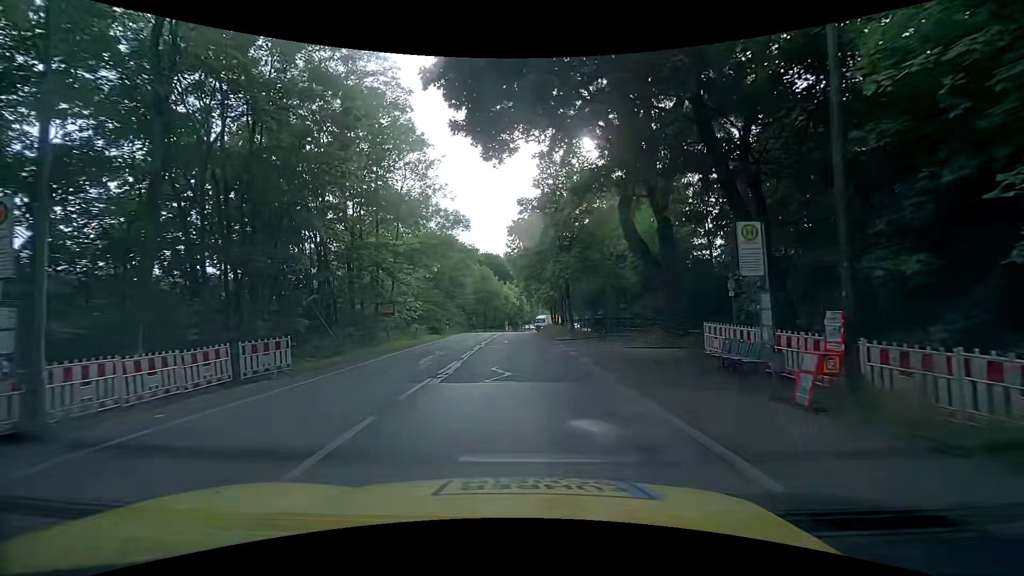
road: tertiary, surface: asphalt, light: Day
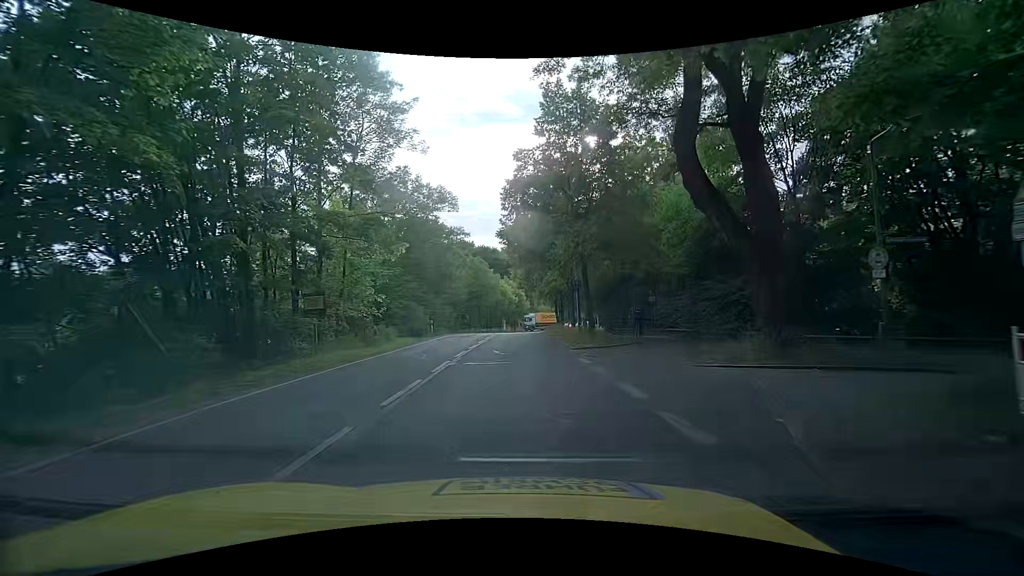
(+0.1, +9.9) m; 0°
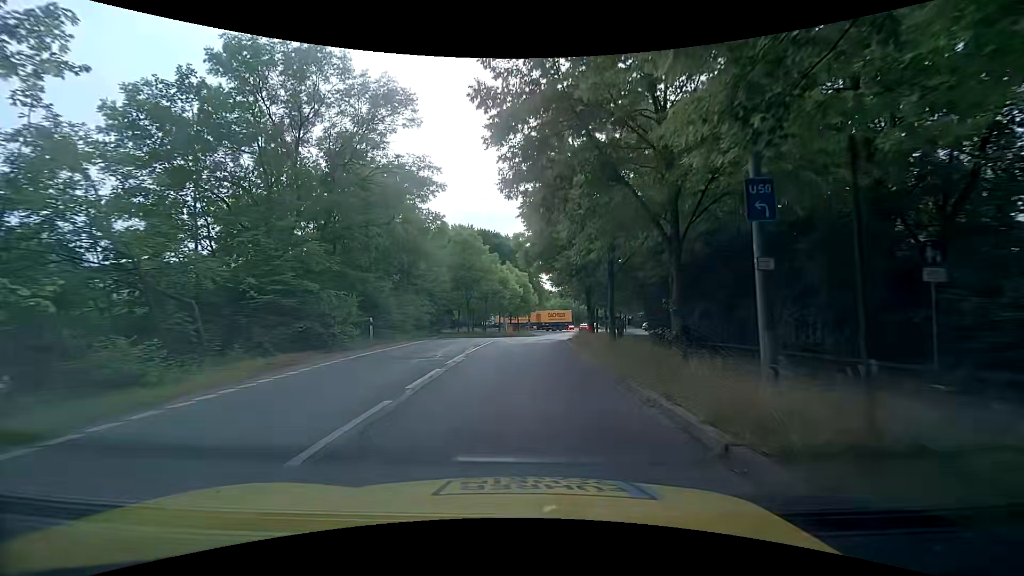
(-0.1, +21.4) m; 0°
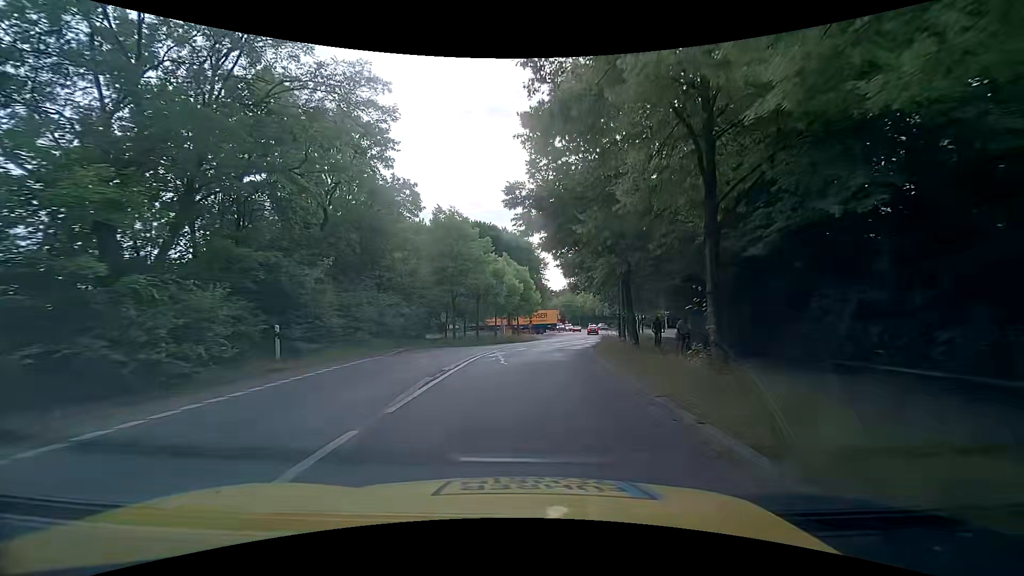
(-0.1, +10.9) m; 0°
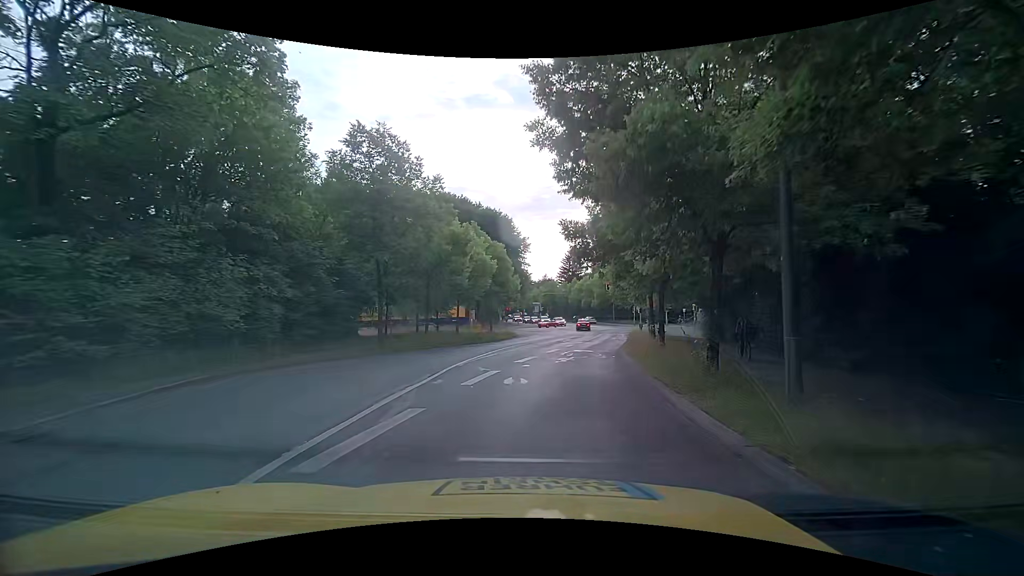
(+0.1, +15.6) m; +2°
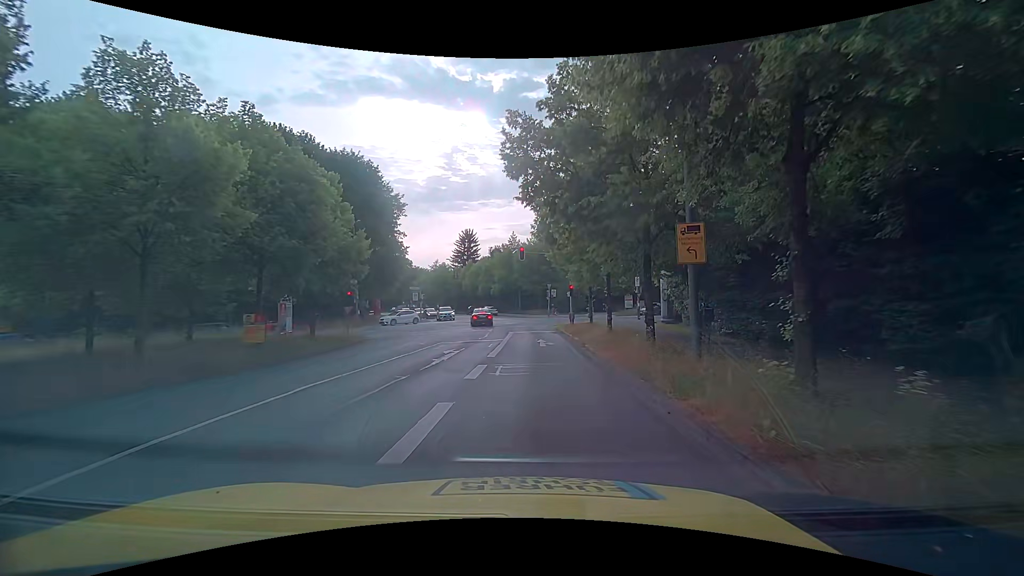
(+2.4, +23.6) m; +11°
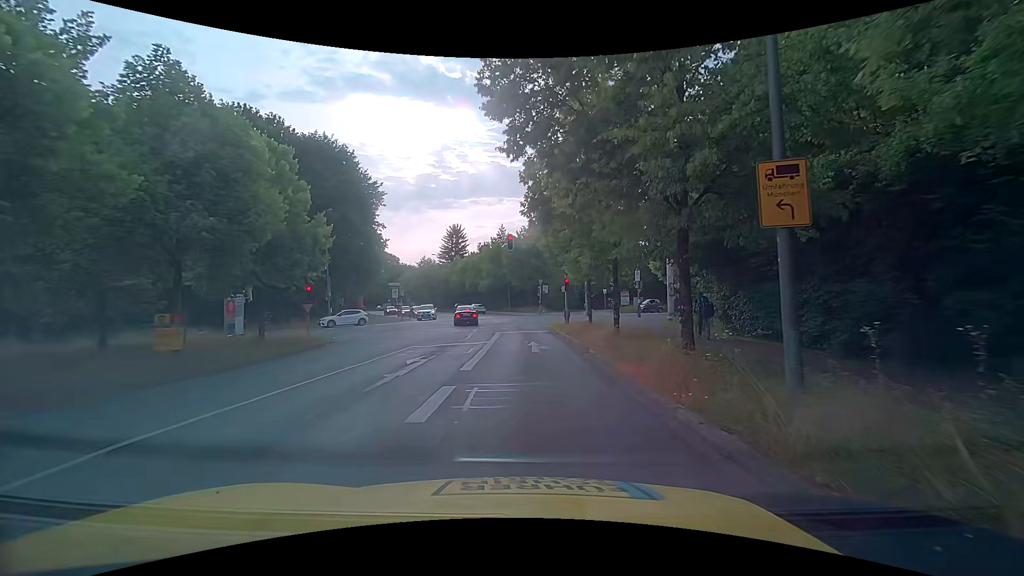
(+0.1, +4.3) m; +2°
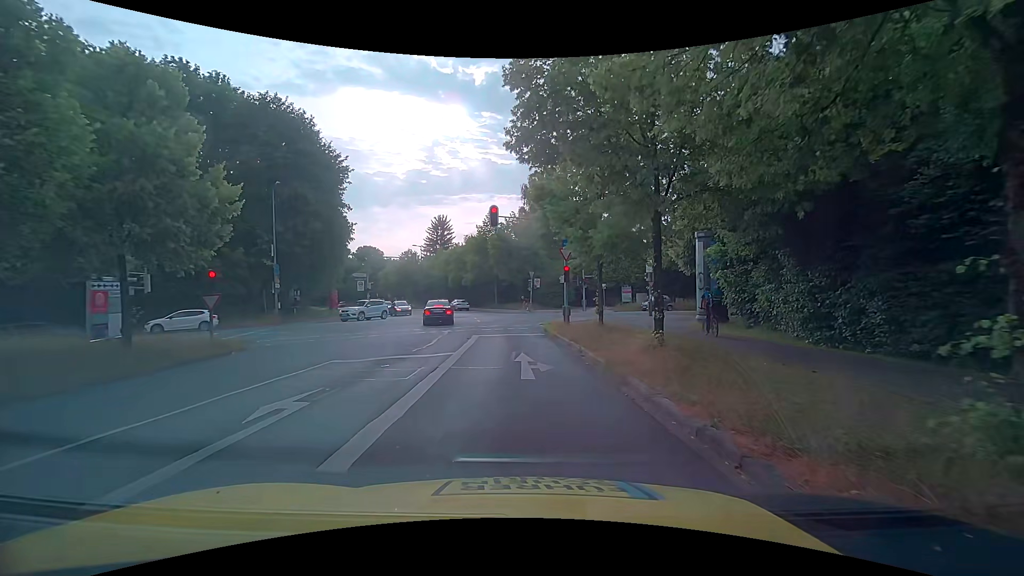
(+0.1, +7.4) m; +1°
